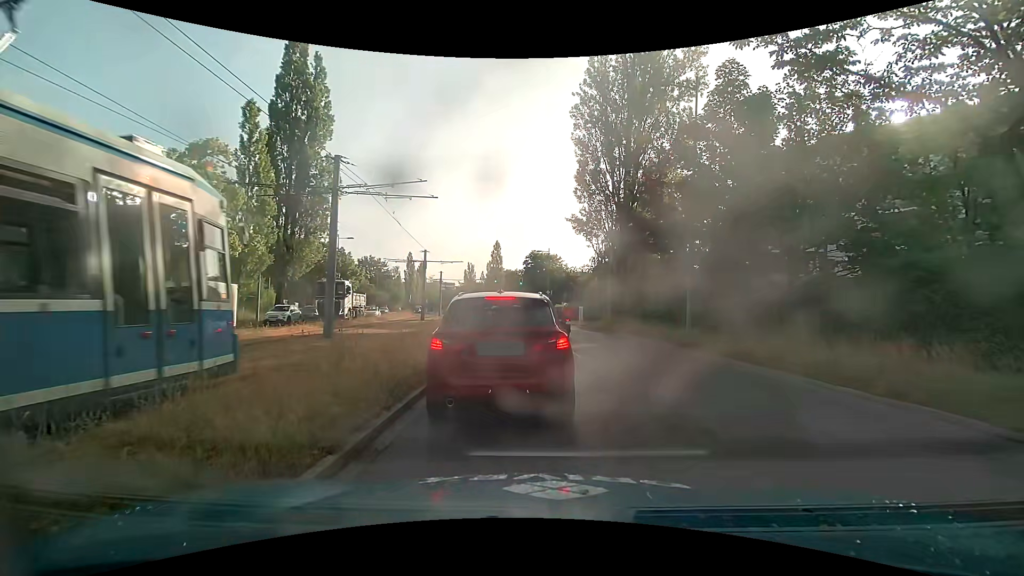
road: secondary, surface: asphalt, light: Day
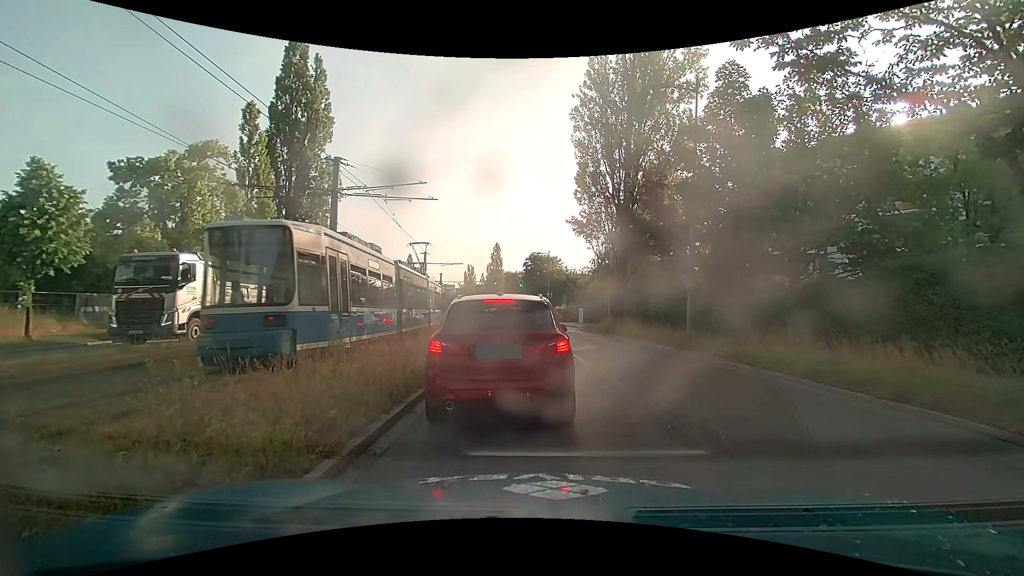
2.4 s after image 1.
(0.0, +0.1) m; 0°
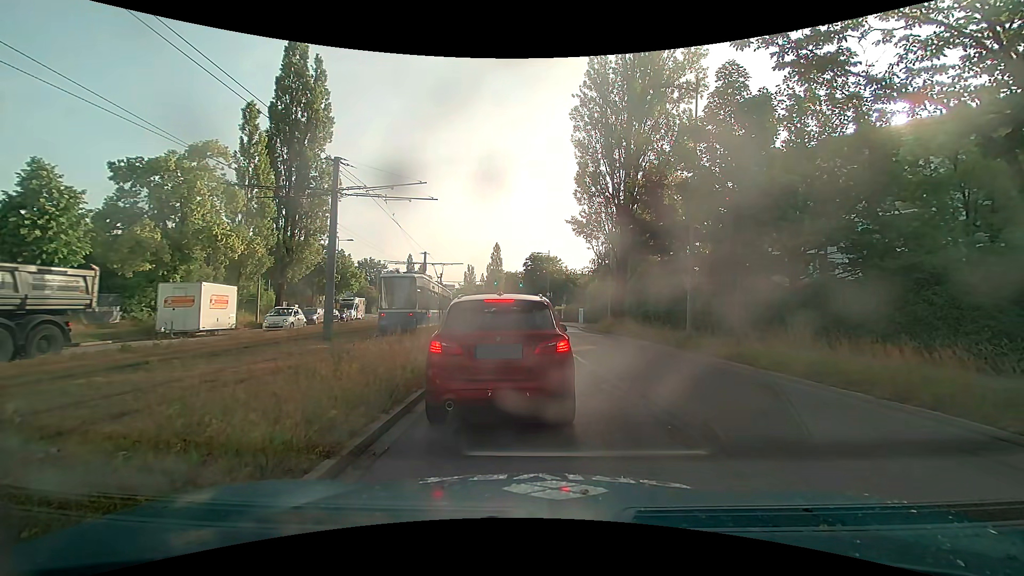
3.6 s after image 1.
(0.0, 0.0) m; 0°
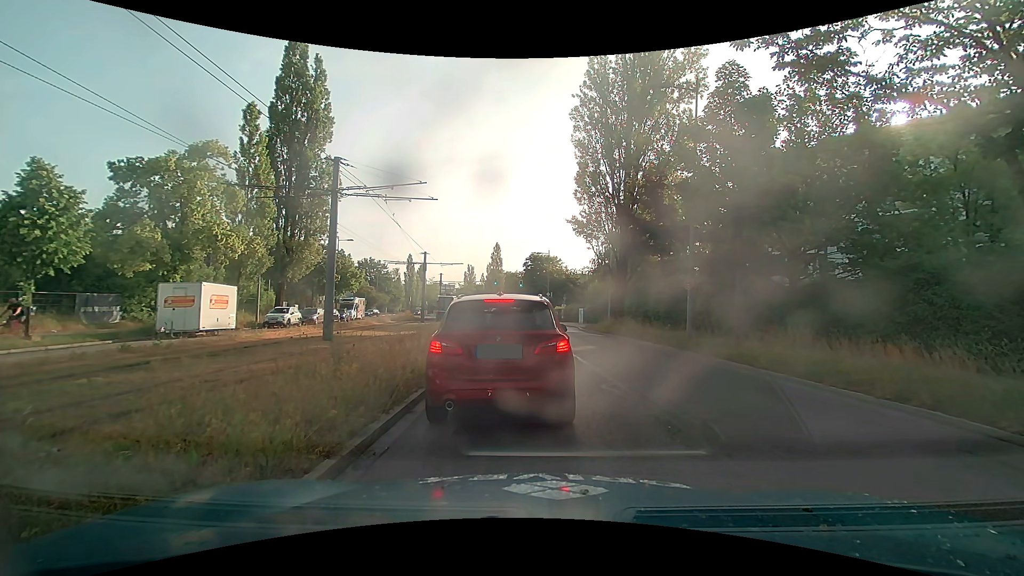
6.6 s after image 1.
(0.0, 0.0) m; 0°
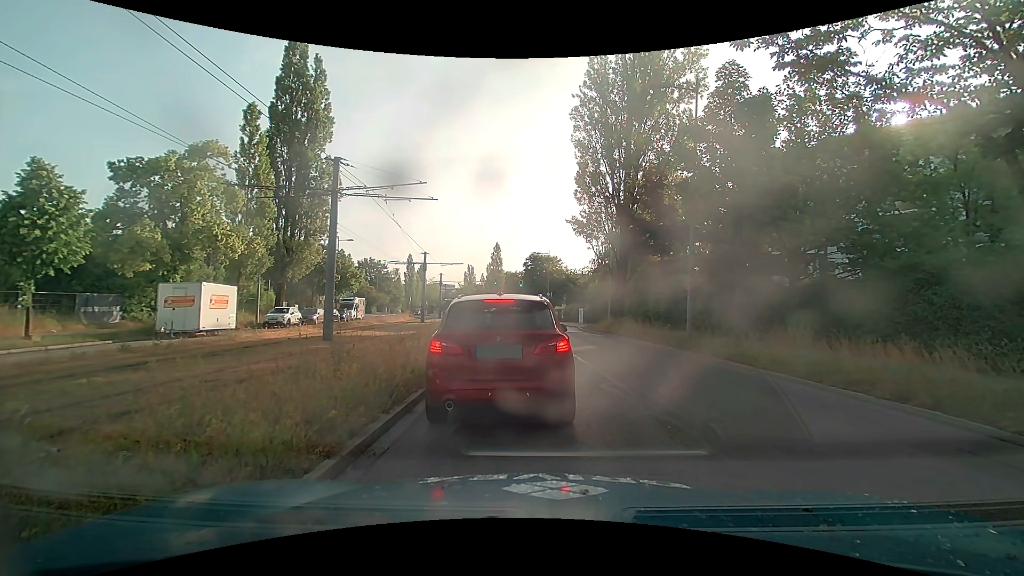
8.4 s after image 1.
(0.0, 0.0) m; 0°
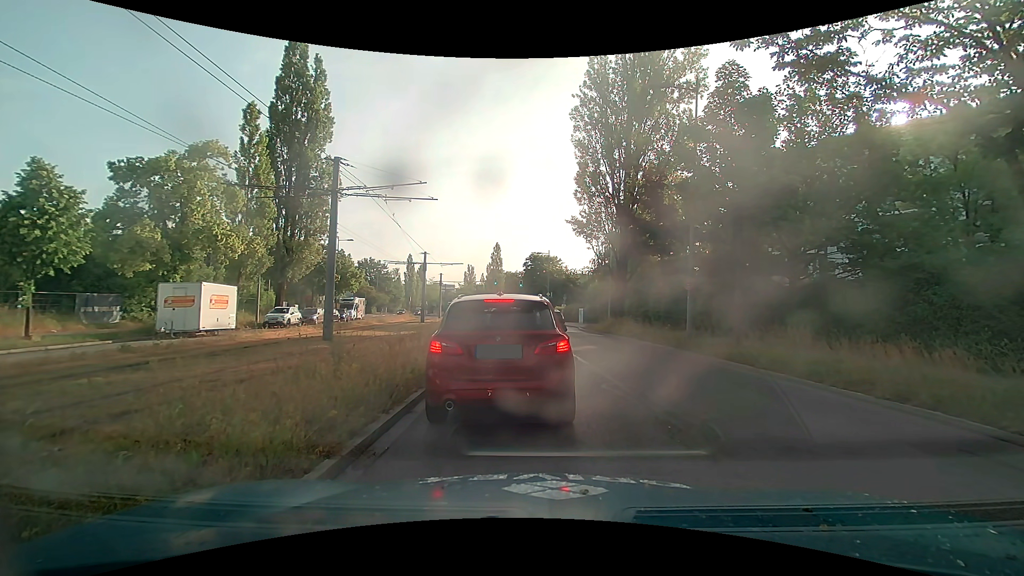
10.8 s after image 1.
(0.0, 0.0) m; 0°
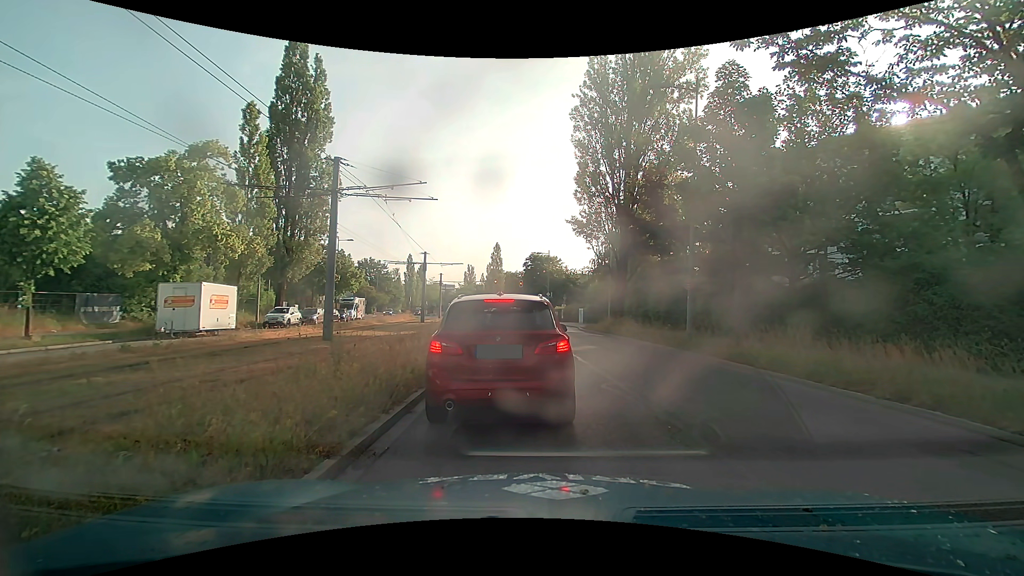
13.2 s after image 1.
(0.0, 0.0) m; 0°
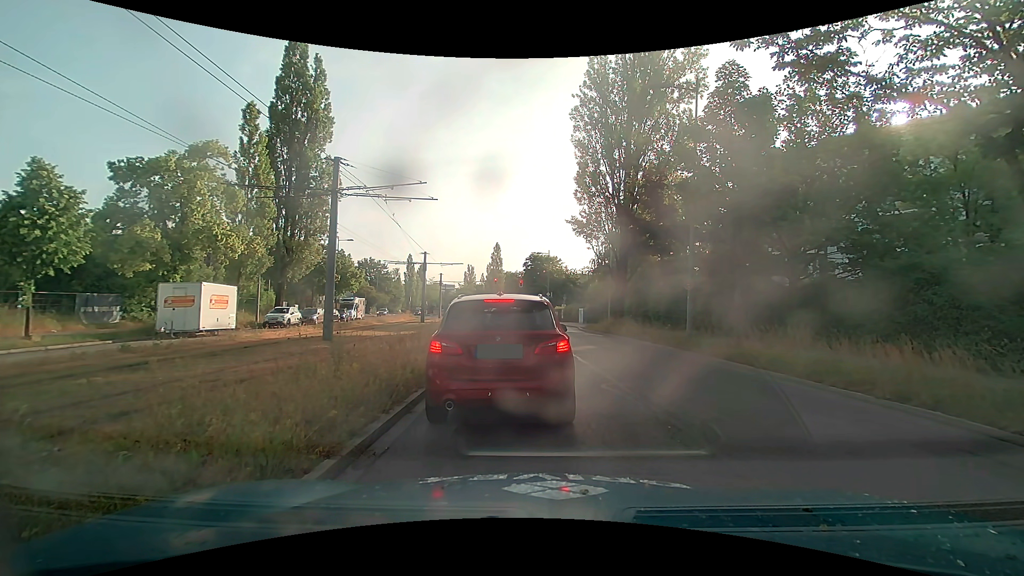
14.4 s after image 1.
(0.0, 0.0) m; 0°
